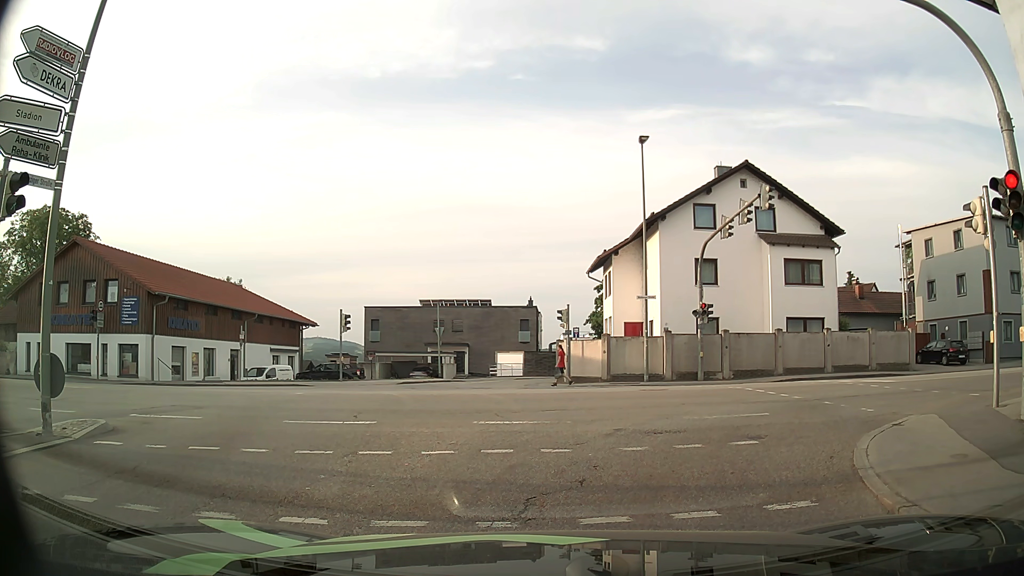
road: tertiary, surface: asphalt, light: Day
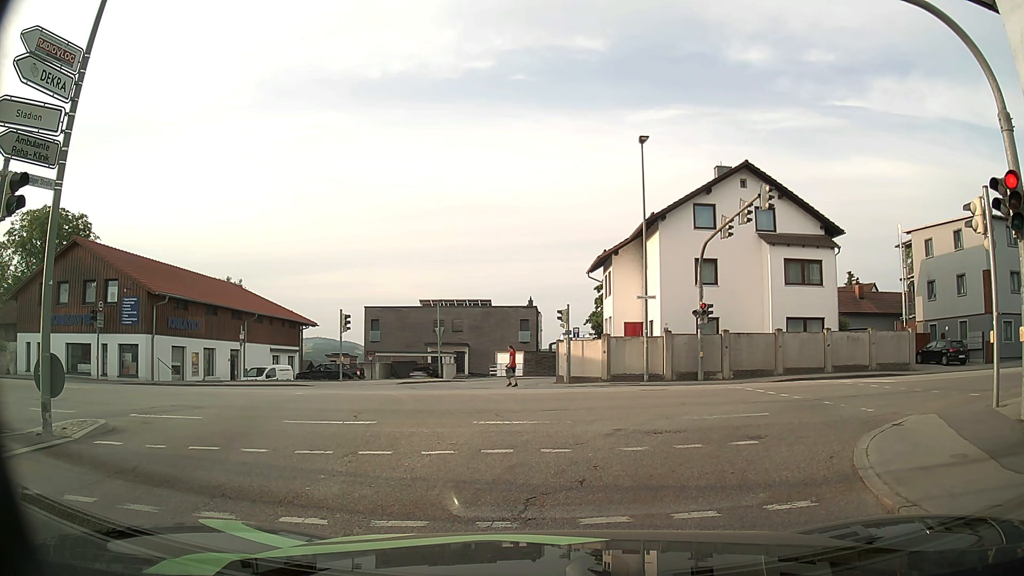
(0.0, 0.0) m; 0°
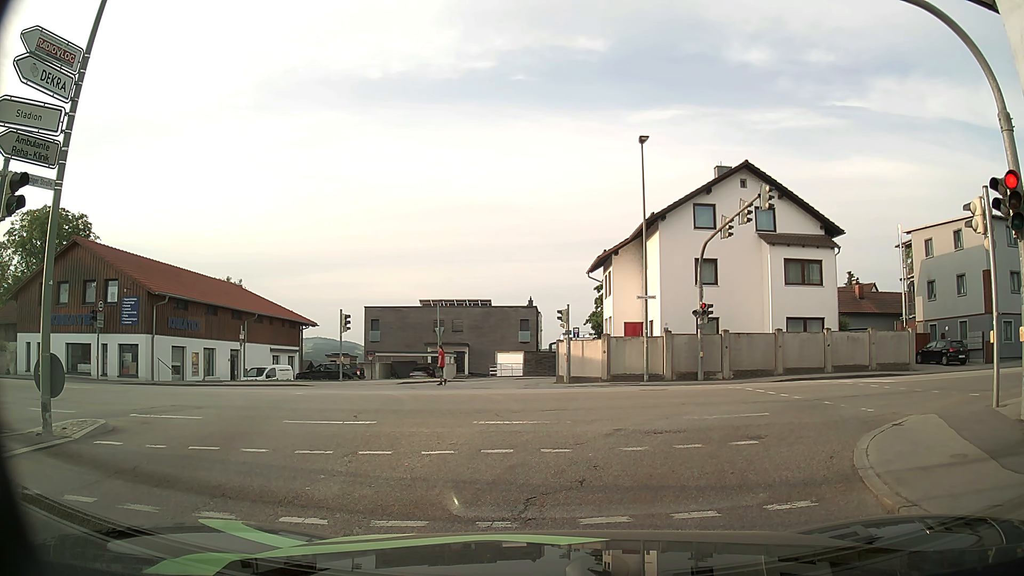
(0.0, 0.0) m; 0°
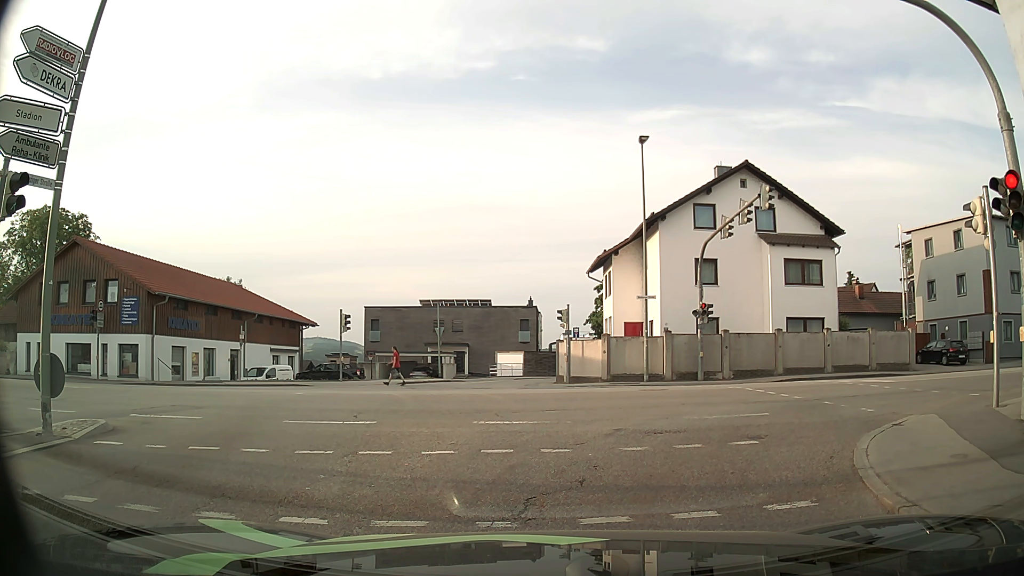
(0.0, 0.0) m; 0°
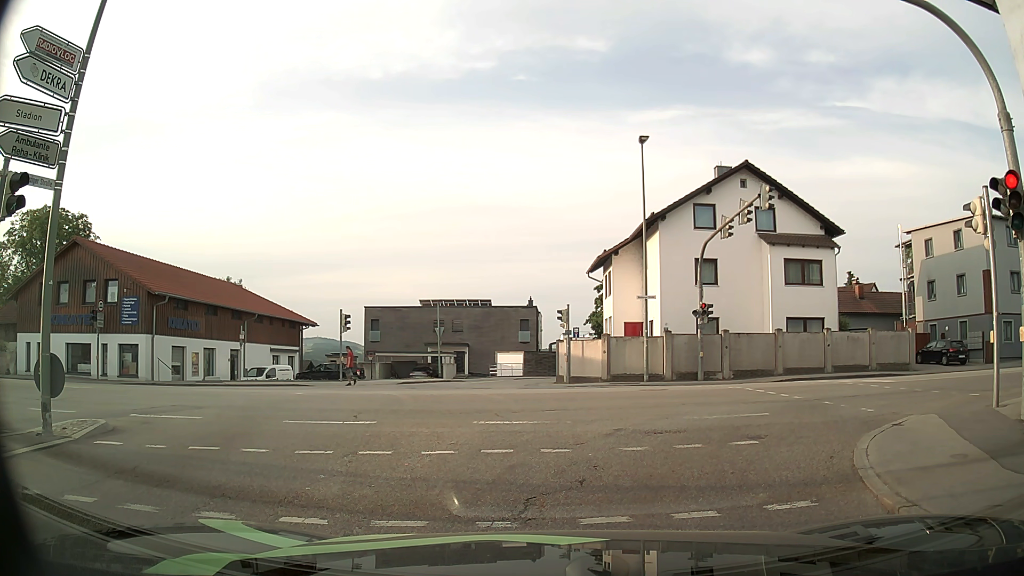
(0.0, 0.0) m; 0°
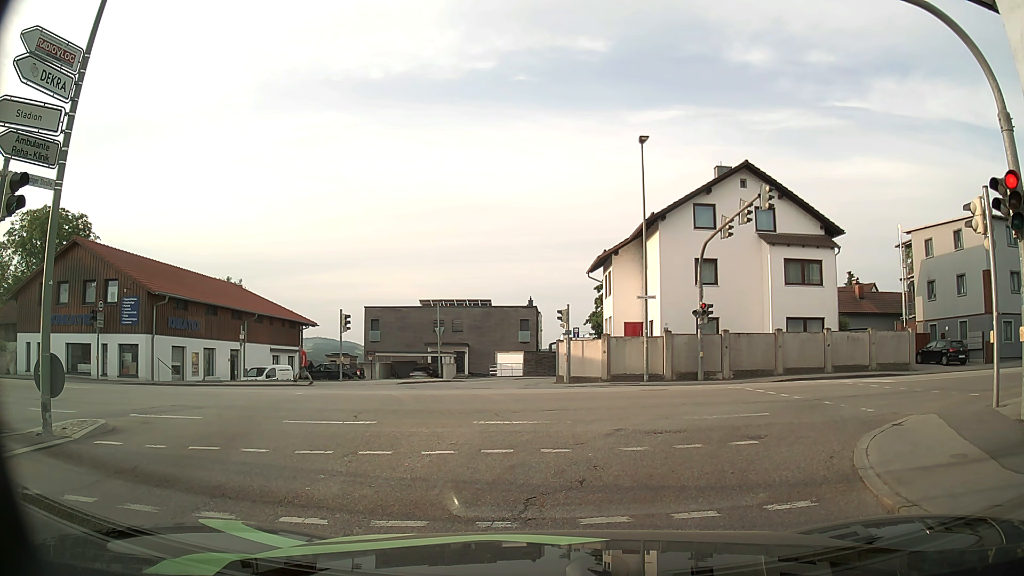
(0.0, 0.0) m; 0°
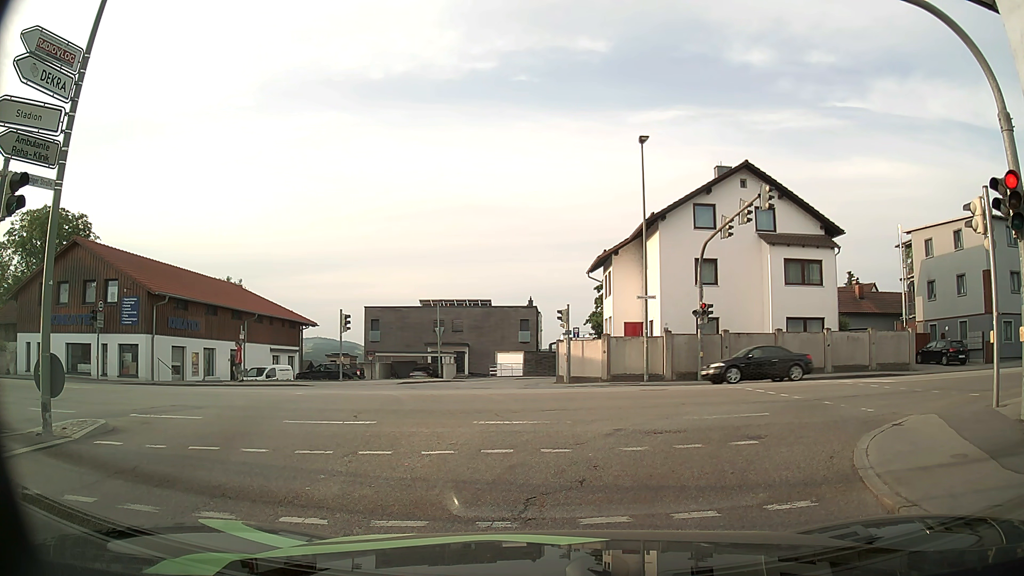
(0.0, 0.0) m; 0°
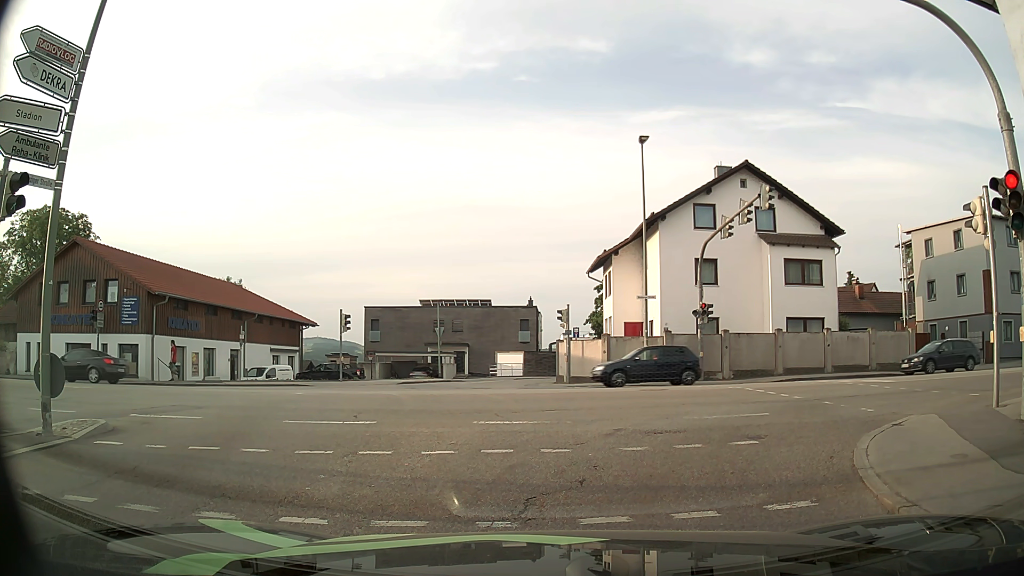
(0.0, 0.0) m; 0°
